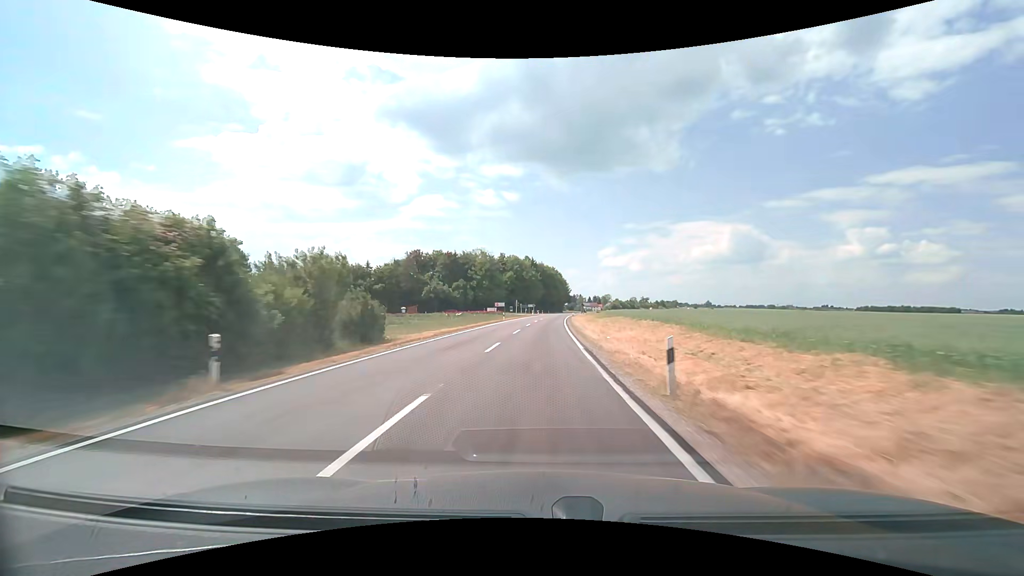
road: secondary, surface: asphalt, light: Day
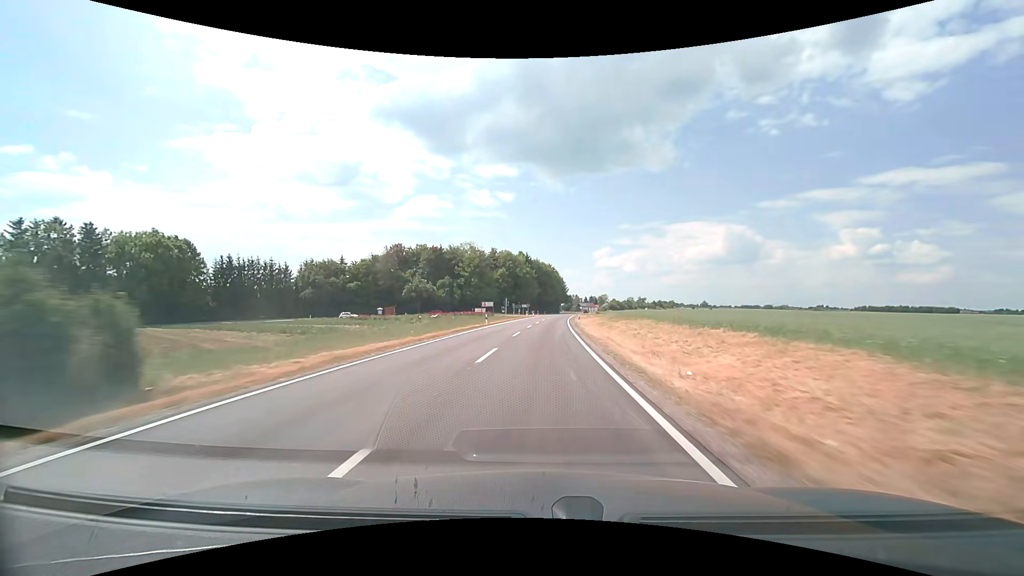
(+0.1, +15.1) m; 0°
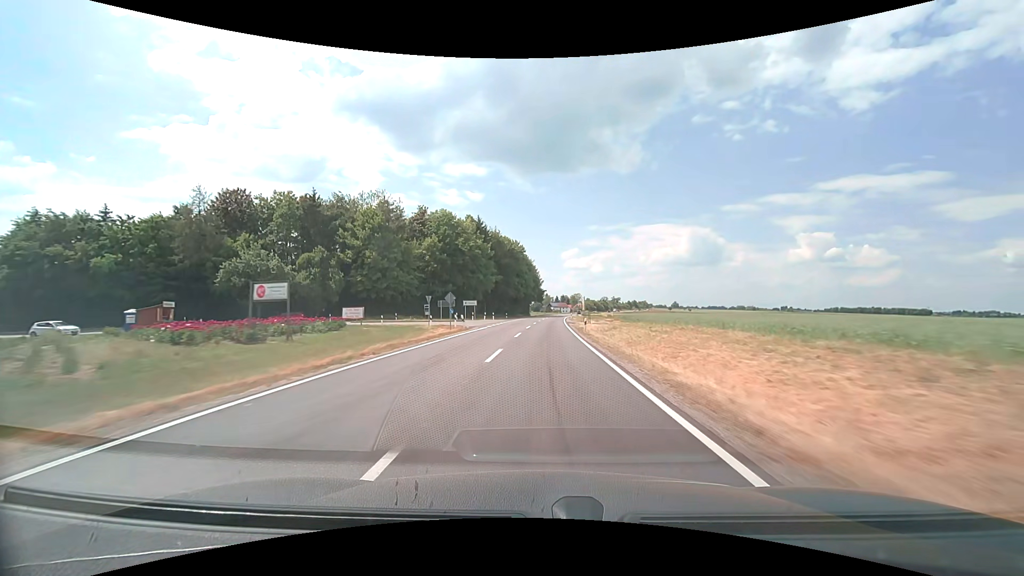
(+1.9, +60.3) m; +4°
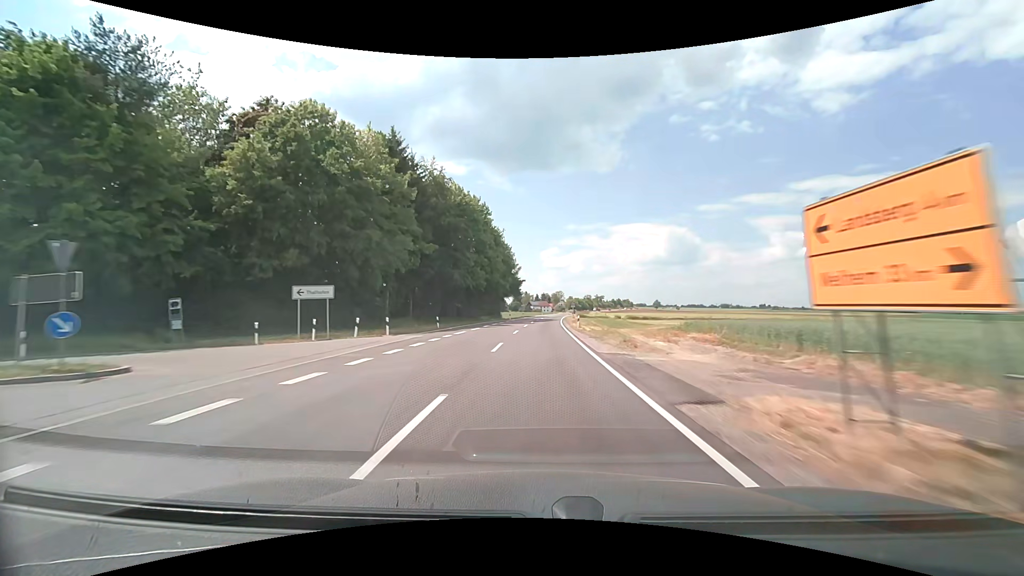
(+0.9, +45.1) m; +2°
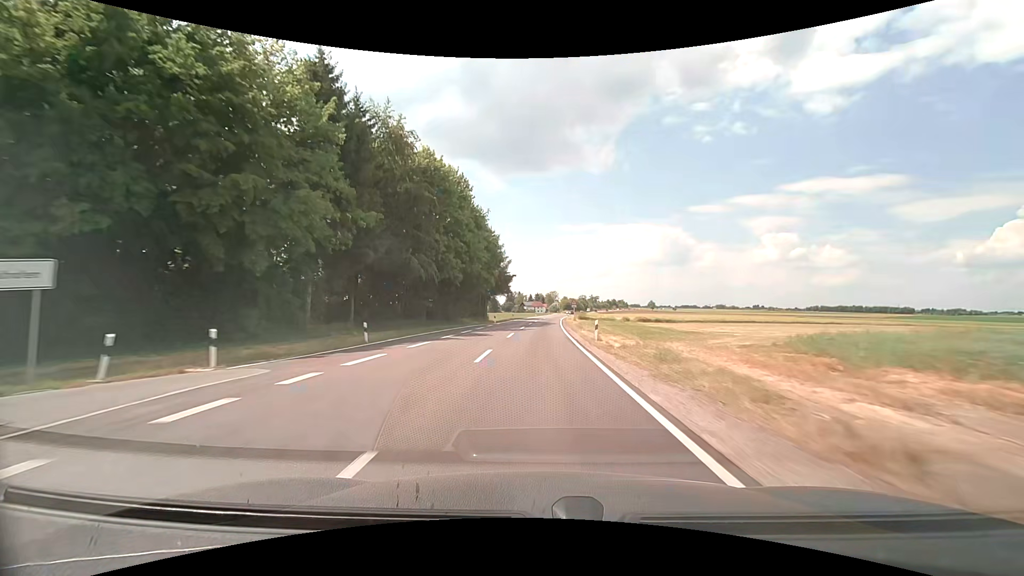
(+0.1, +15.0) m; +1°
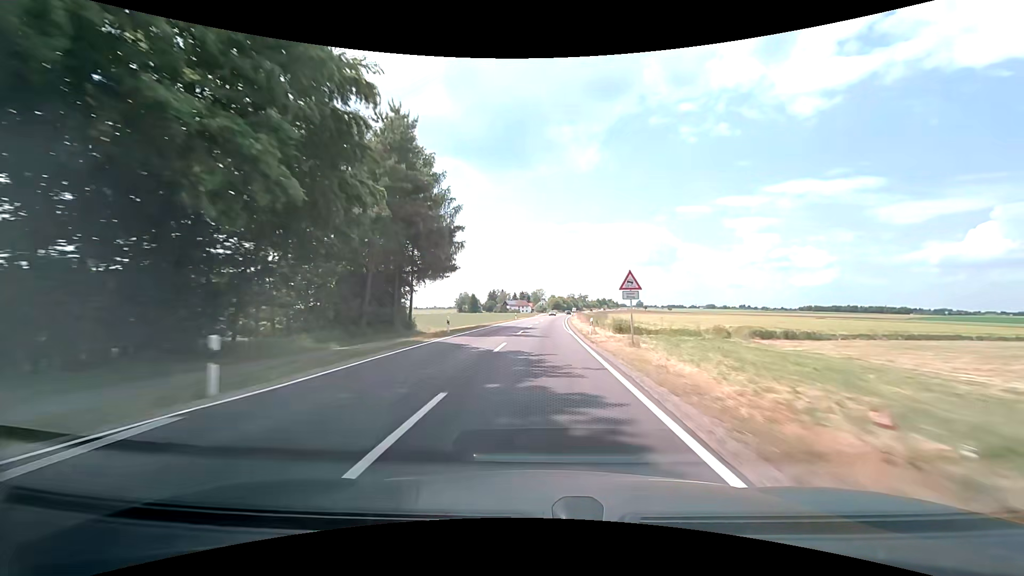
(+0.6, +45.1) m; +2°
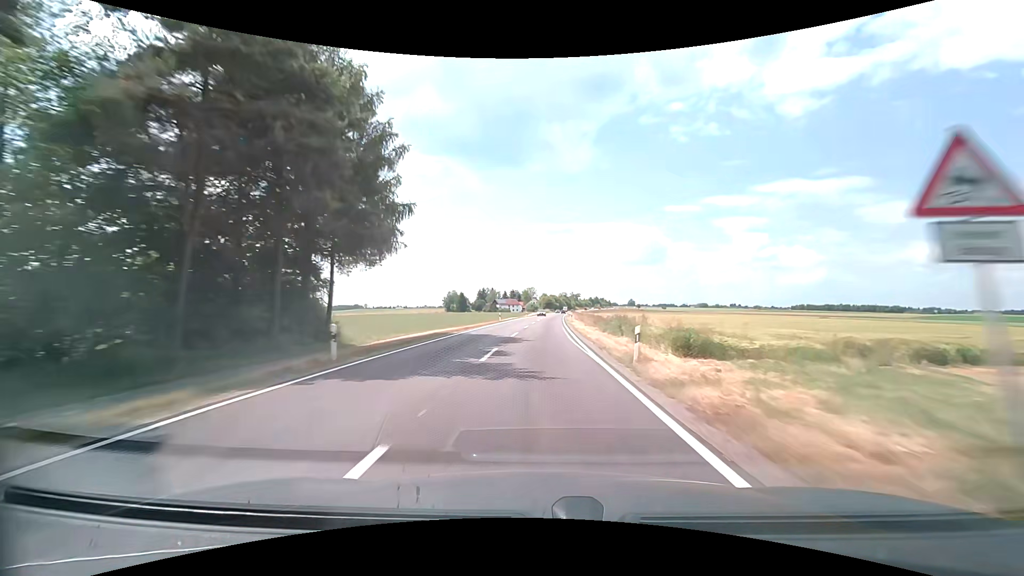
(+0.1, +15.0) m; +1°
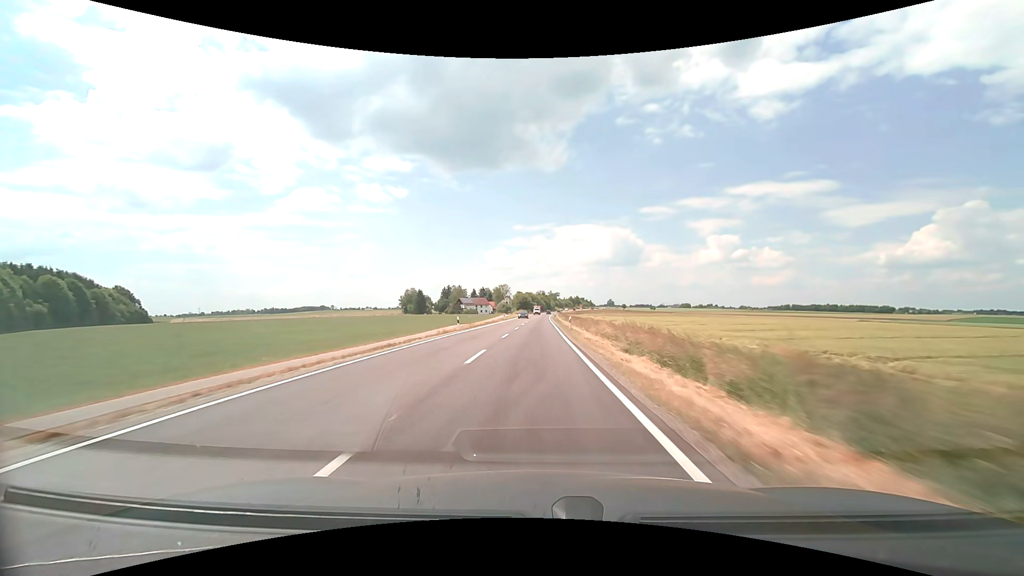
(+1.8, +60.4) m; +3°
(0, +10) (0, +20) (0, +30) (0, +40) (0, +50) (0, +60) (+1, +70) (+1, +80) (+1, +90) (+1, +100) m
